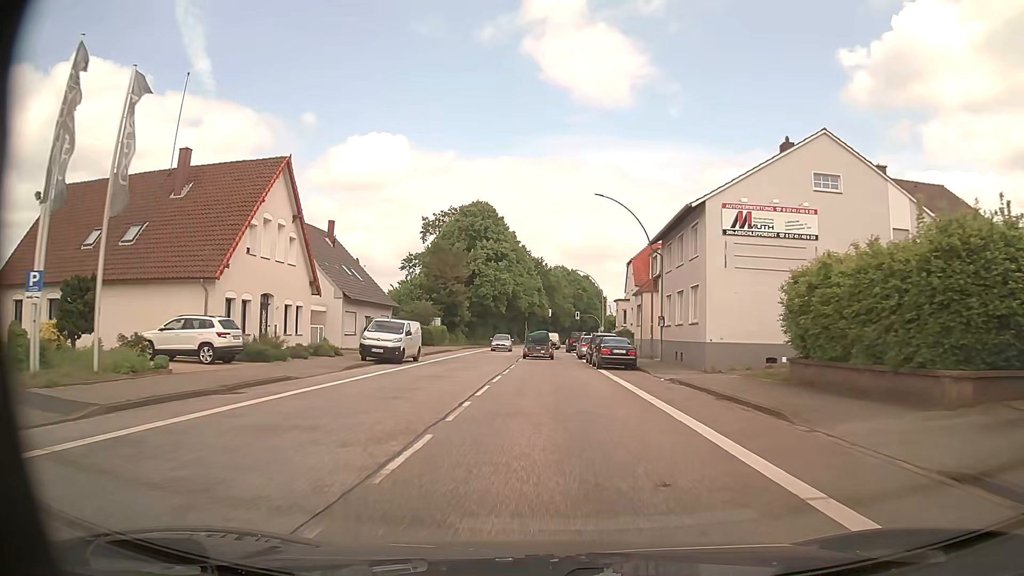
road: primary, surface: asphalt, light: Day
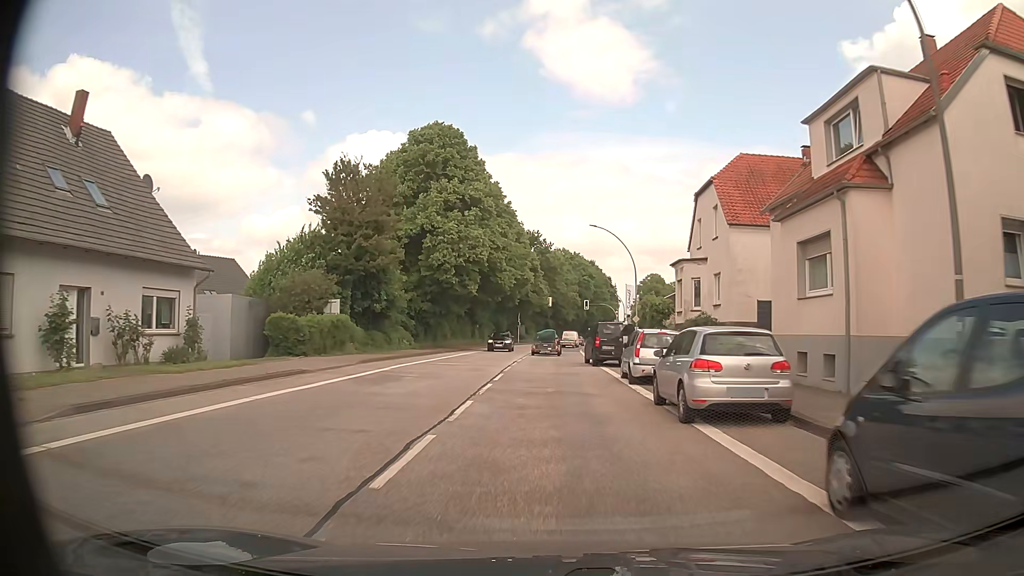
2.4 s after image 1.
(+0.1, +31.9) m; +1°
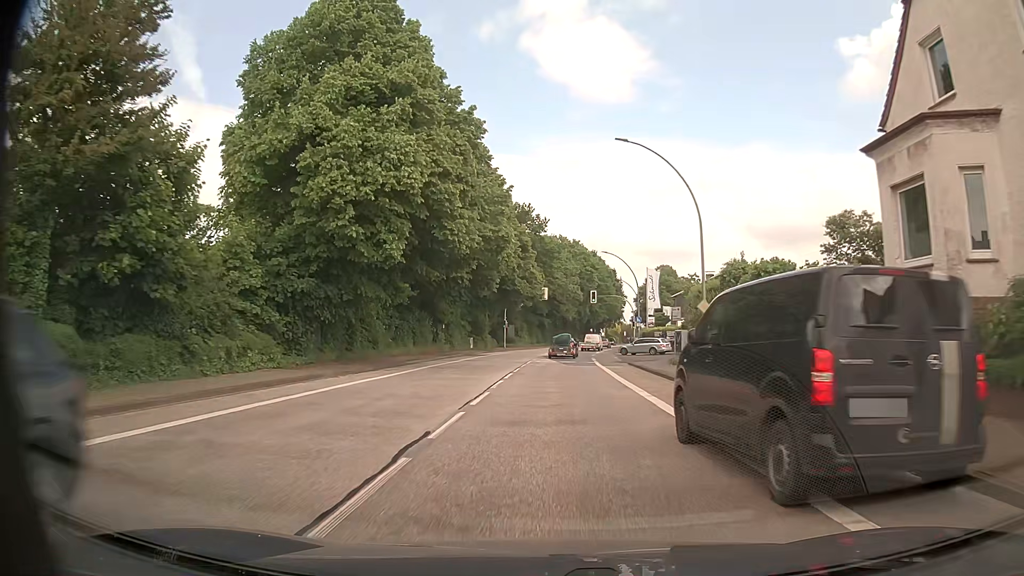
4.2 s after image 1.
(-0.1, +23.9) m; 0°
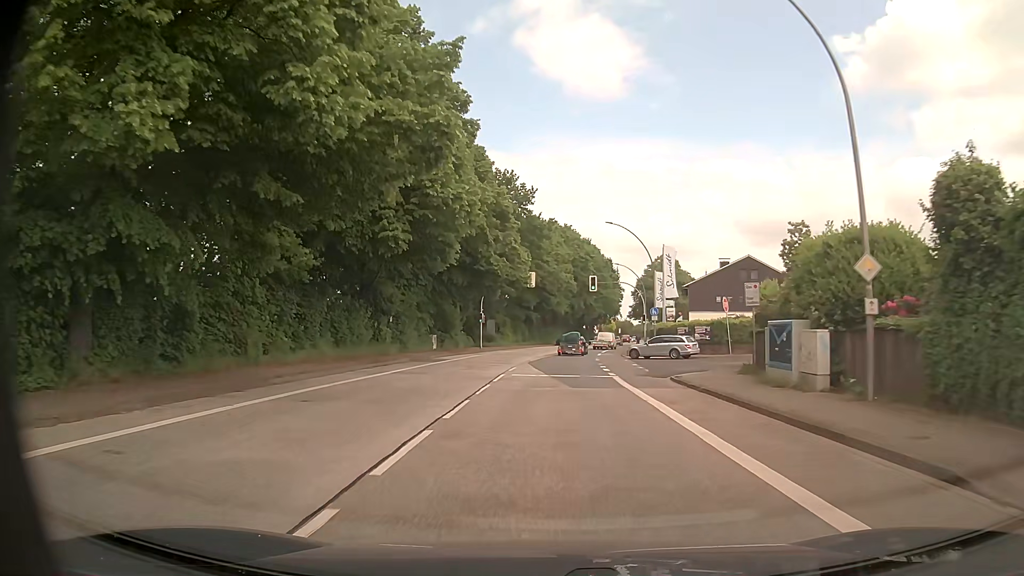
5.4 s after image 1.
(+0.1, +15.9) m; +1°
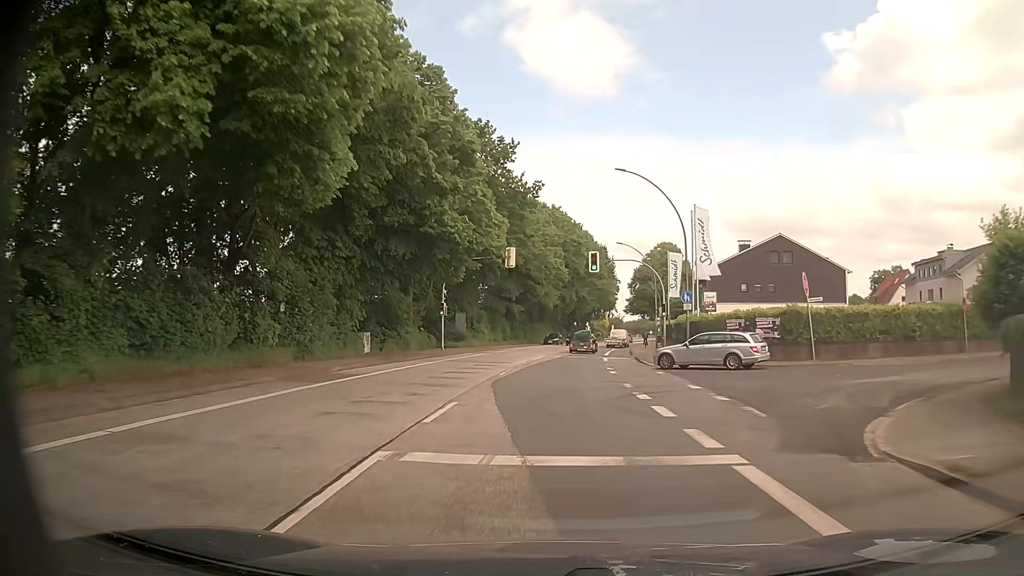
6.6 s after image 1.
(+0.2, +16.0) m; +1°
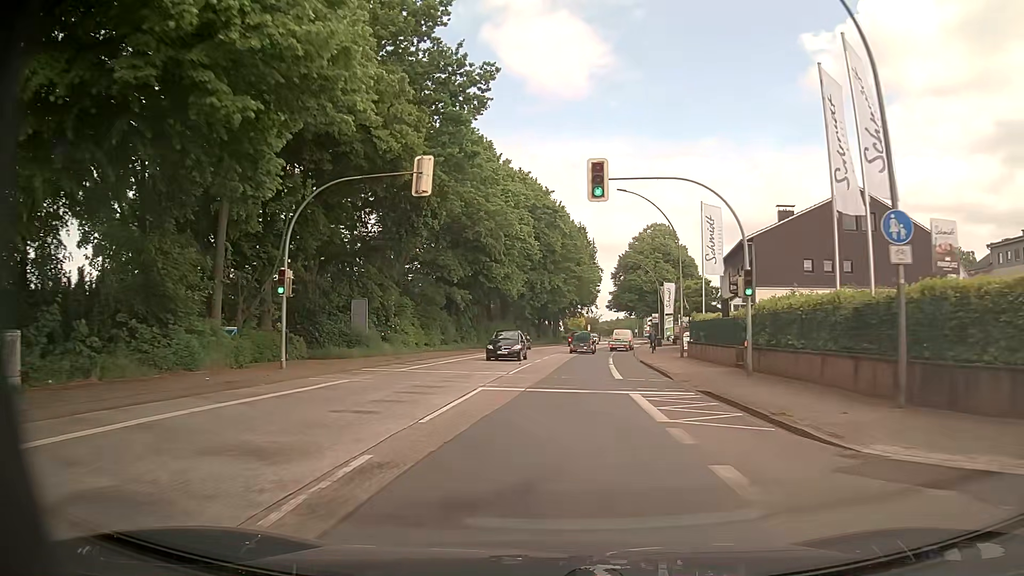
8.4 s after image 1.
(+0.5, +23.9) m; +3°
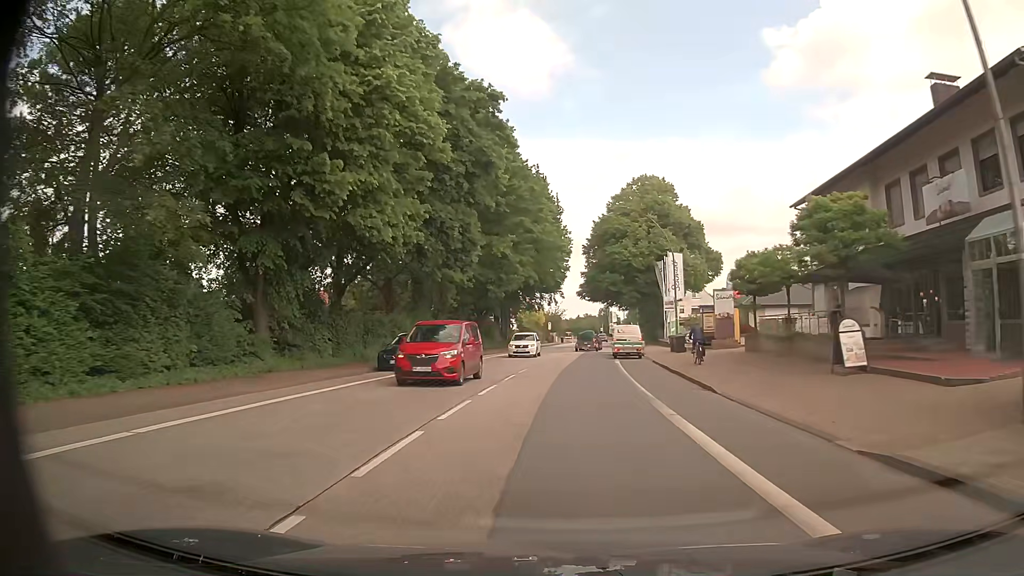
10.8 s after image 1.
(+1.0, +31.8) m; +4°
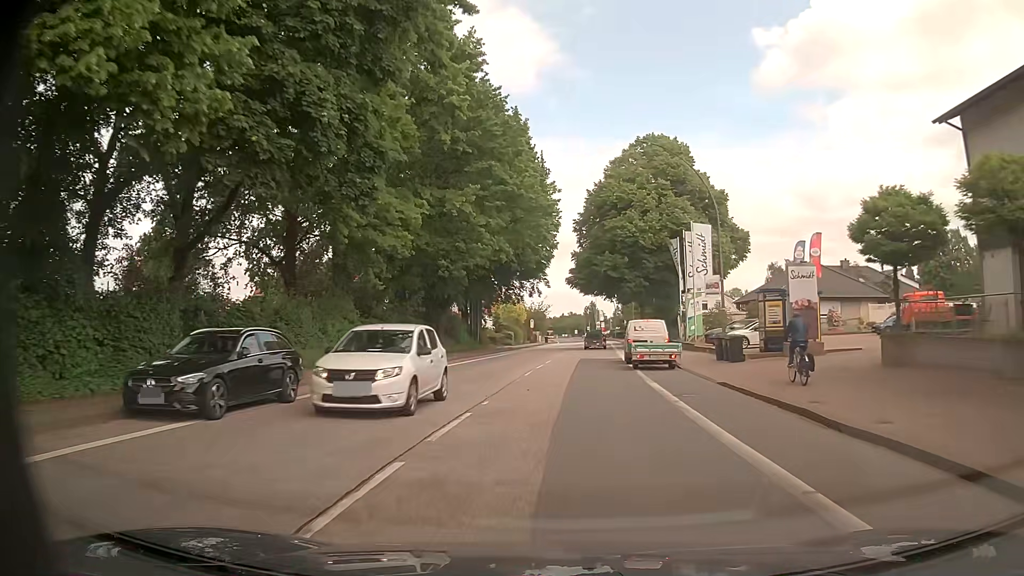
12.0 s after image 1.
(+0.2, +15.9) m; +1°
